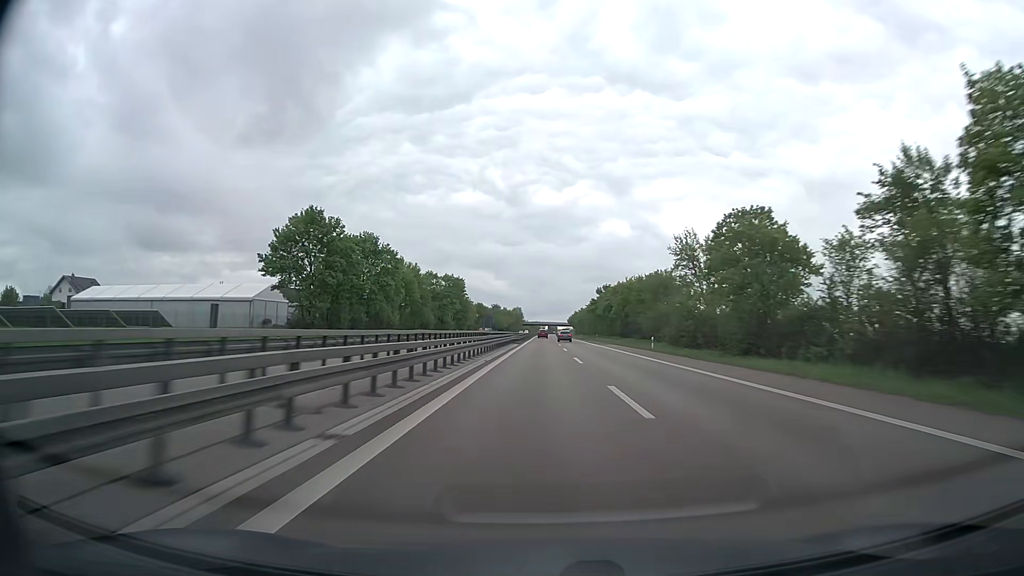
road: trunk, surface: asphalt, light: Day
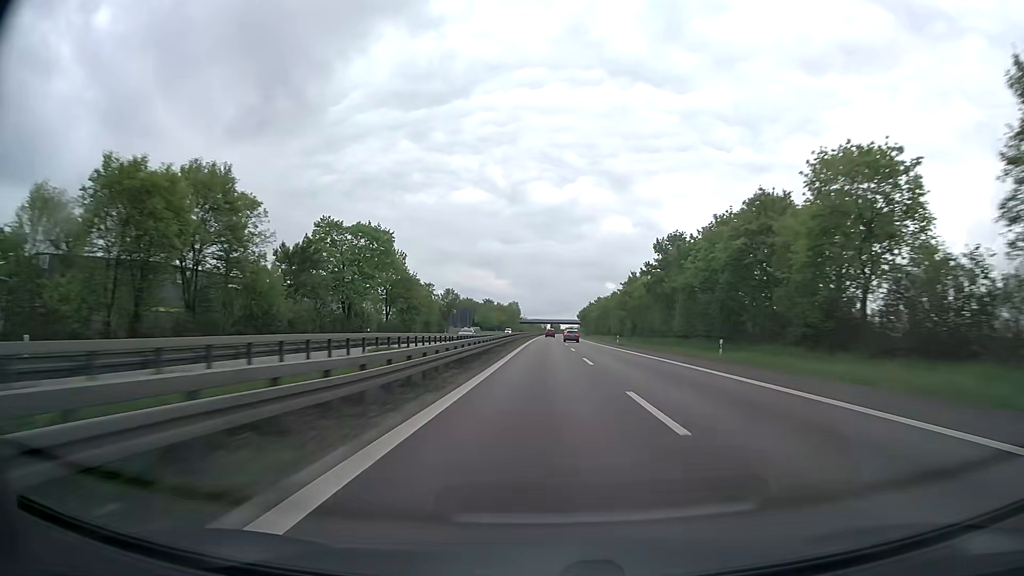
(0.0, +73.2) m; 0°
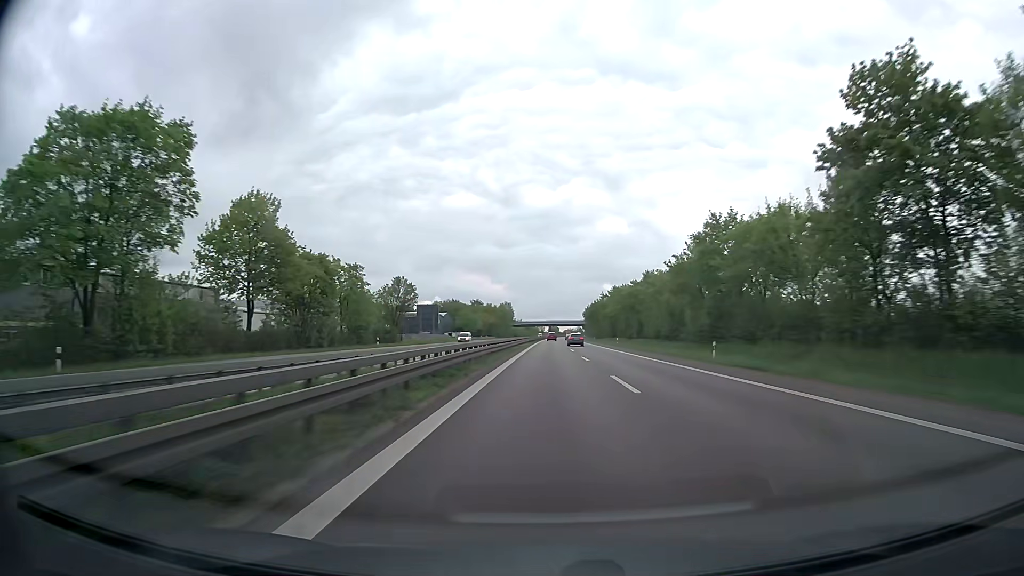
(+0.1, +47.3) m; 0°
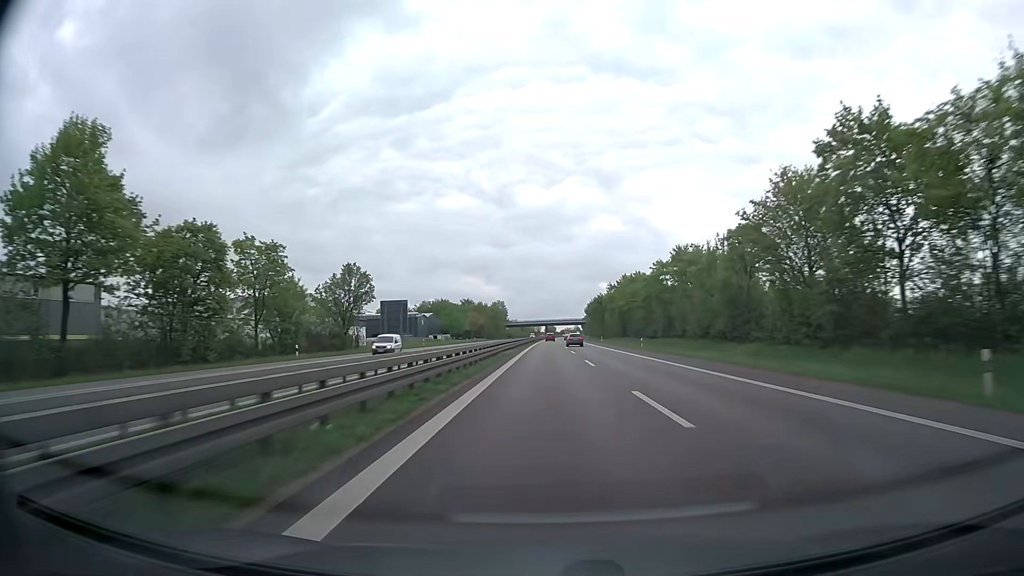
(+0.1, +23.4) m; 0°
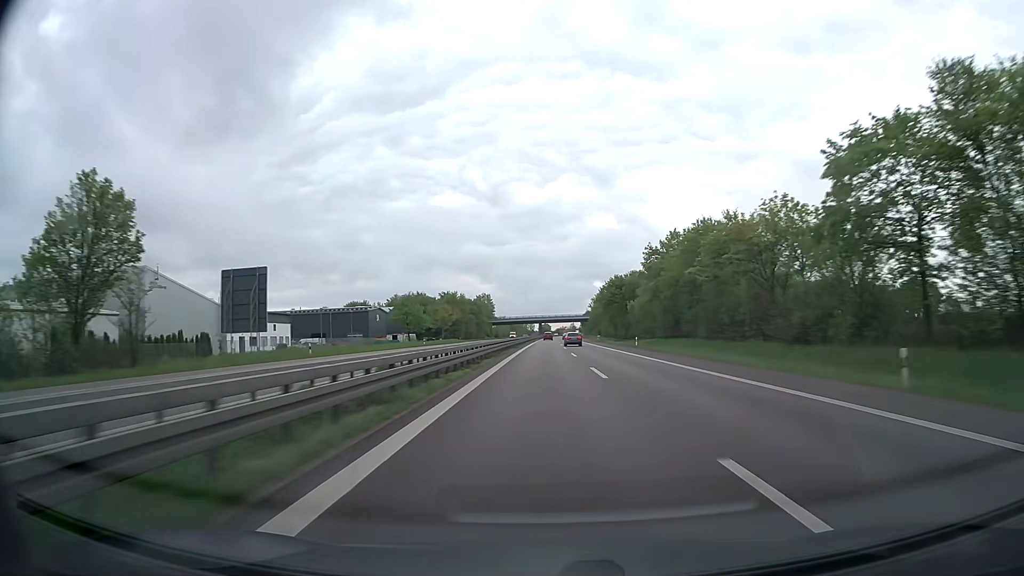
(+0.3, +46.7) m; 0°
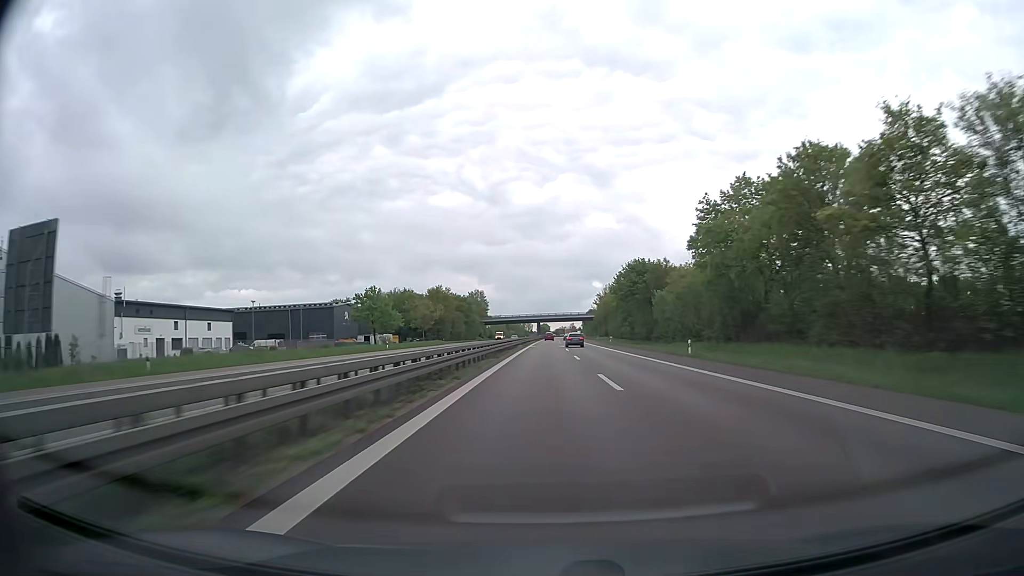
(+0.1, +23.3) m; 0°
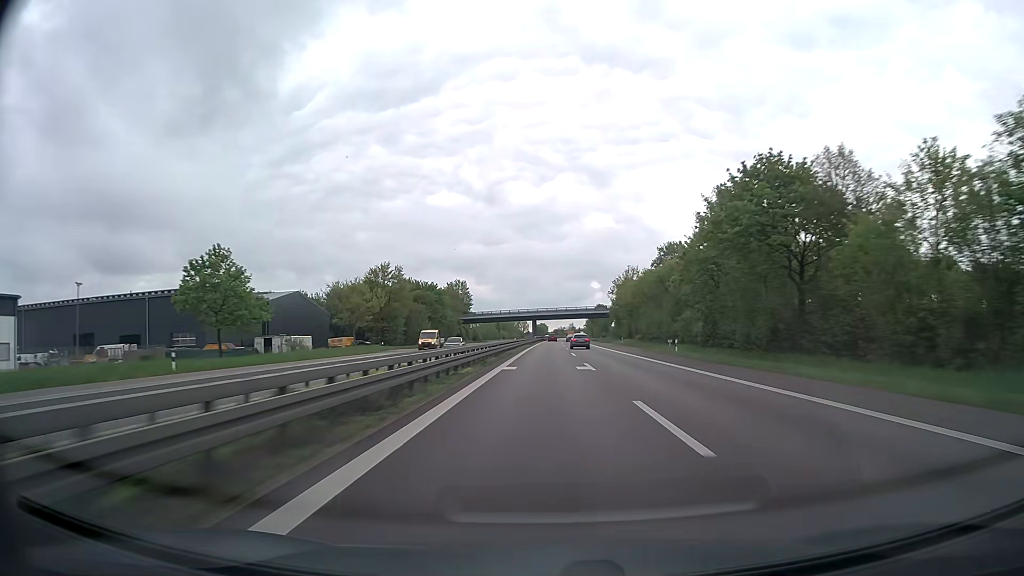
(+0.1, +46.8) m; 0°
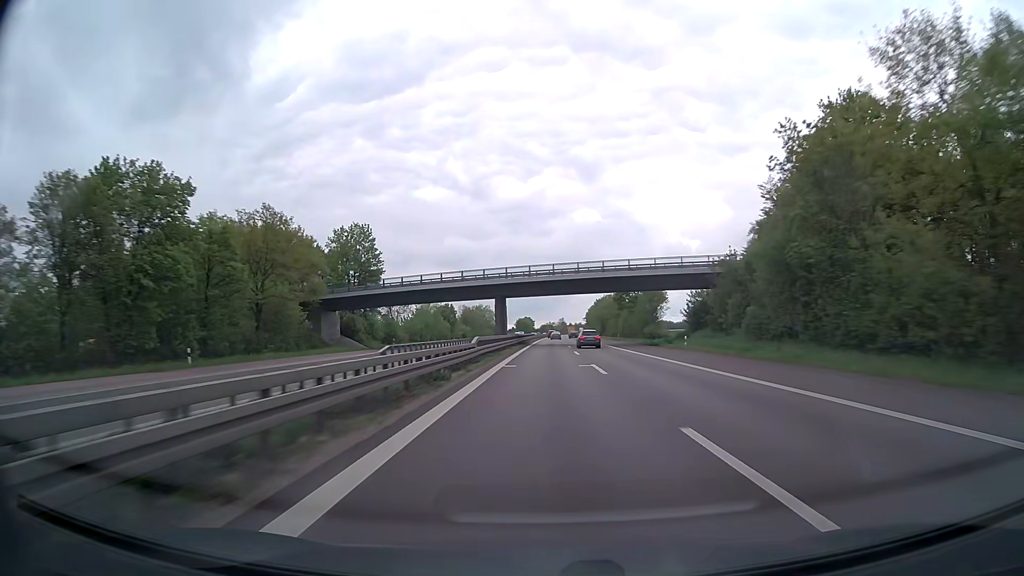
(+0.8, +94.7) m; +1°
(0, +10) (0, +20) (0, +30) (0, +40) (0, +50) (0, +60) (+1, +70) (+1, +80) (+1, +90) (+1, +100) m
